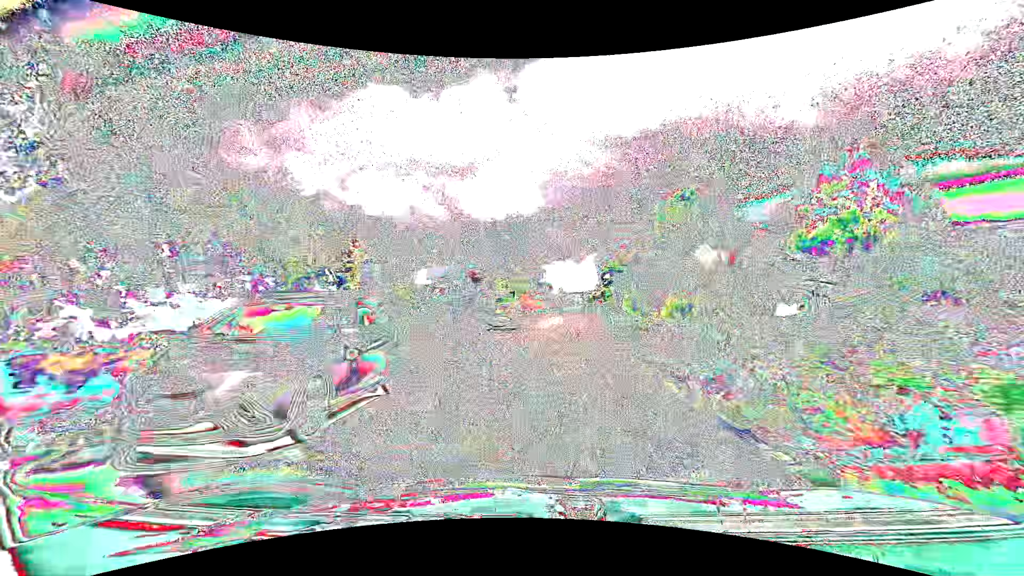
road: tertiary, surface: asphalt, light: Day
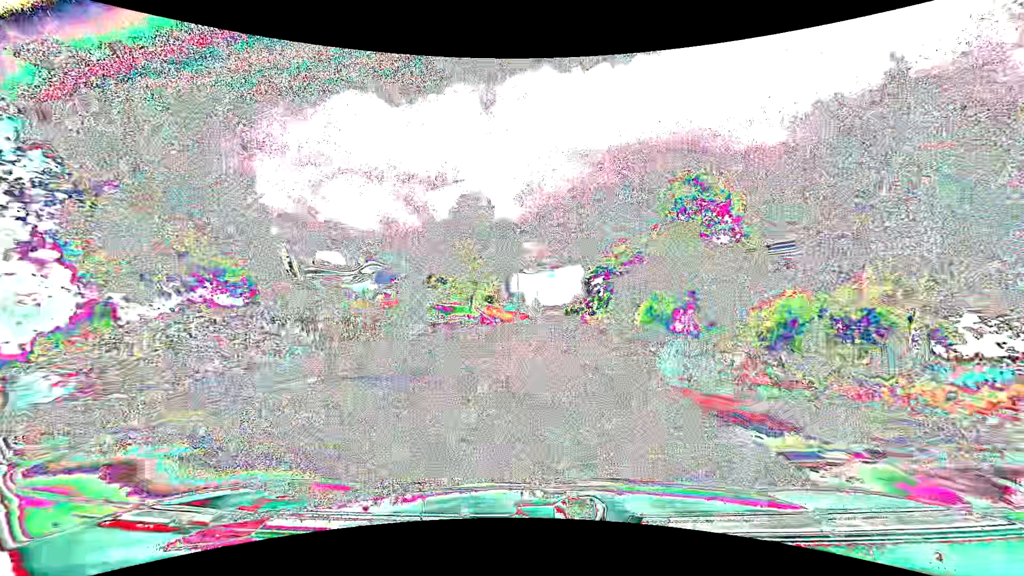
(+0.4, +17.8) m; +3°
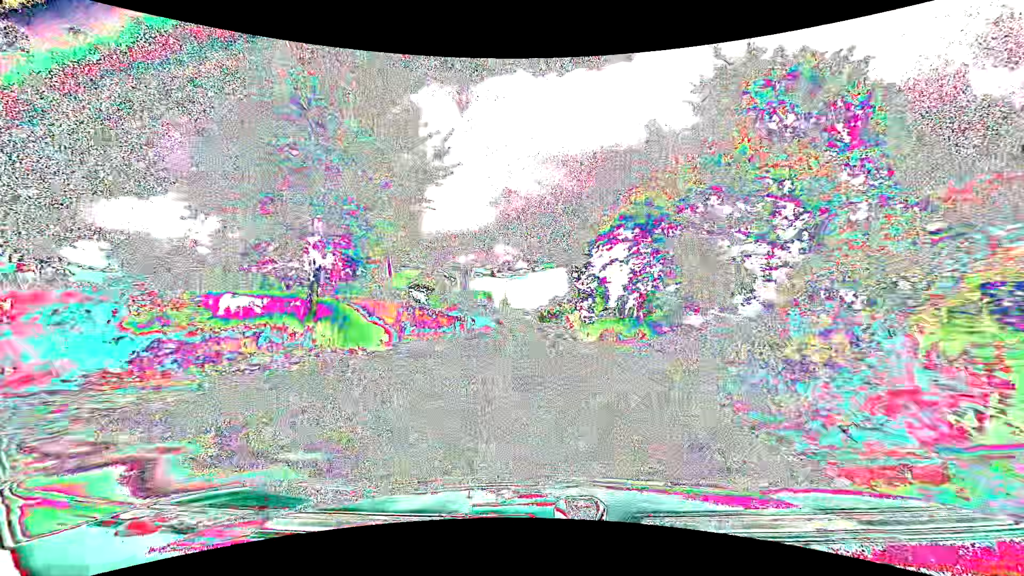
(+0.7, +26.5) m; +3°
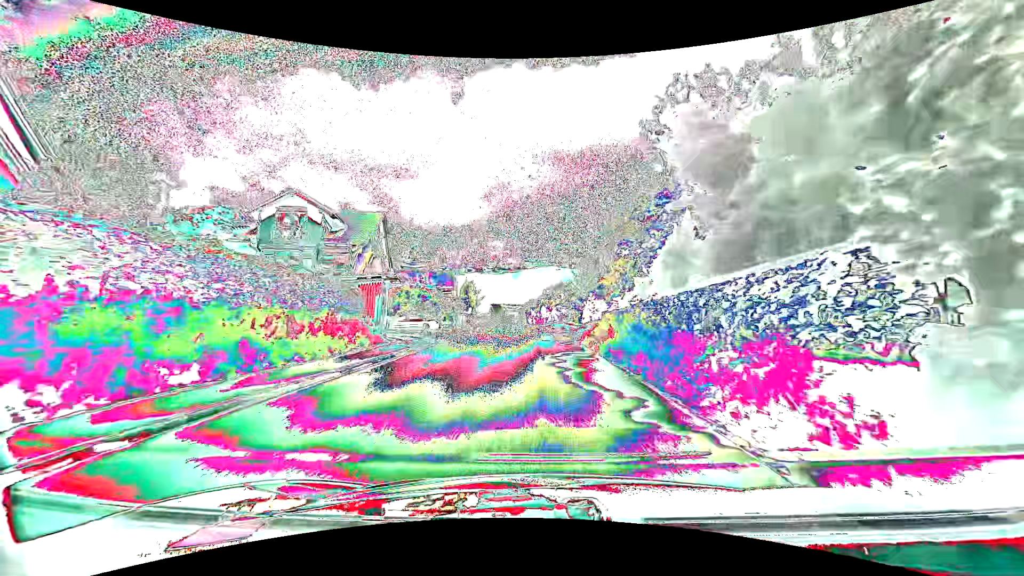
(+0.5, +42.6) m; 0°
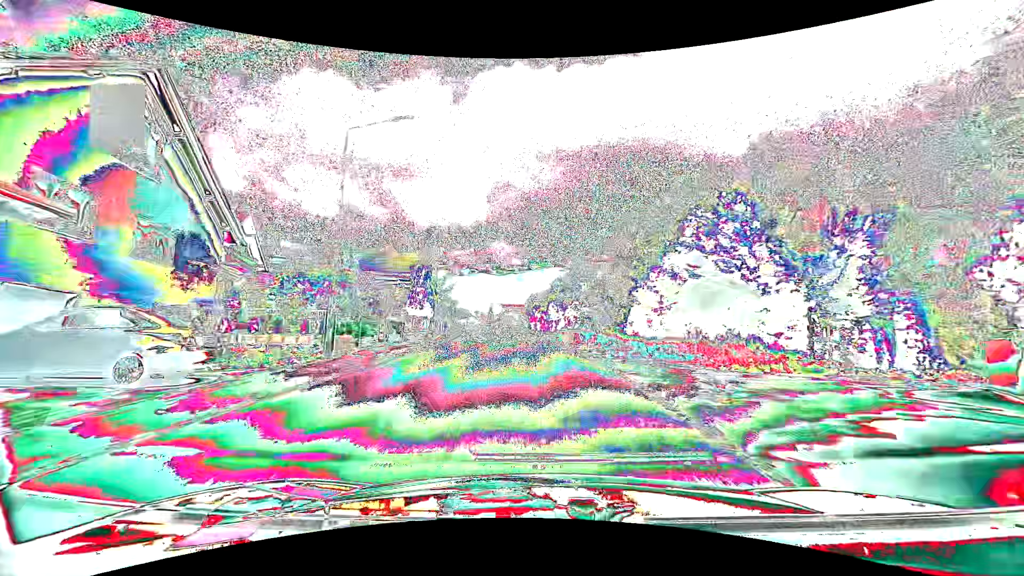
(+0.3, +24.5) m; 0°
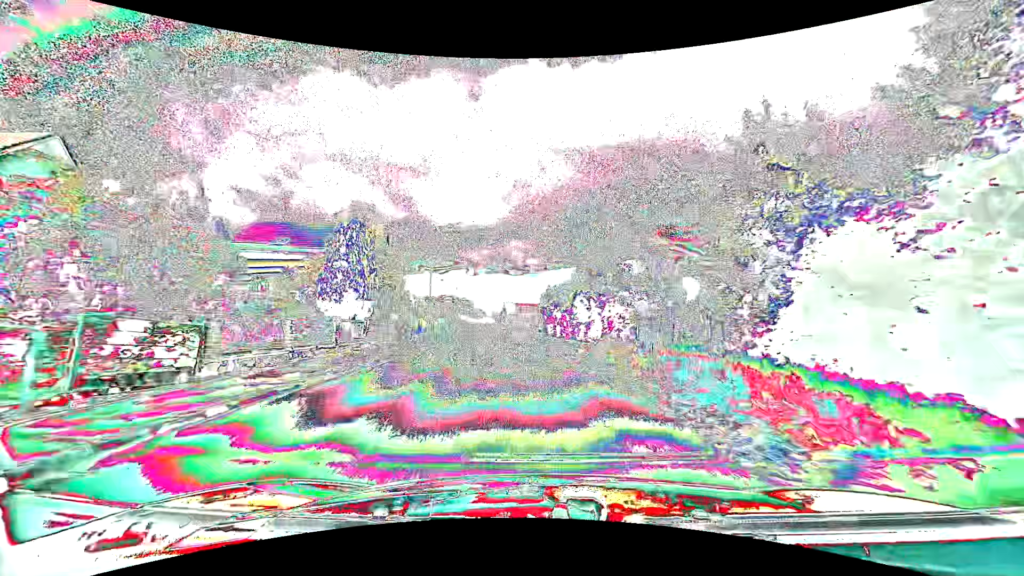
(-0.2, +16.2) m; -2°
(0, +10) (0, +20) (-1, +30) (-2, +40) (-3, +50) (-4, +60) (-5, +70) (-7, +80) (-8, +90) (-10, +99) m
